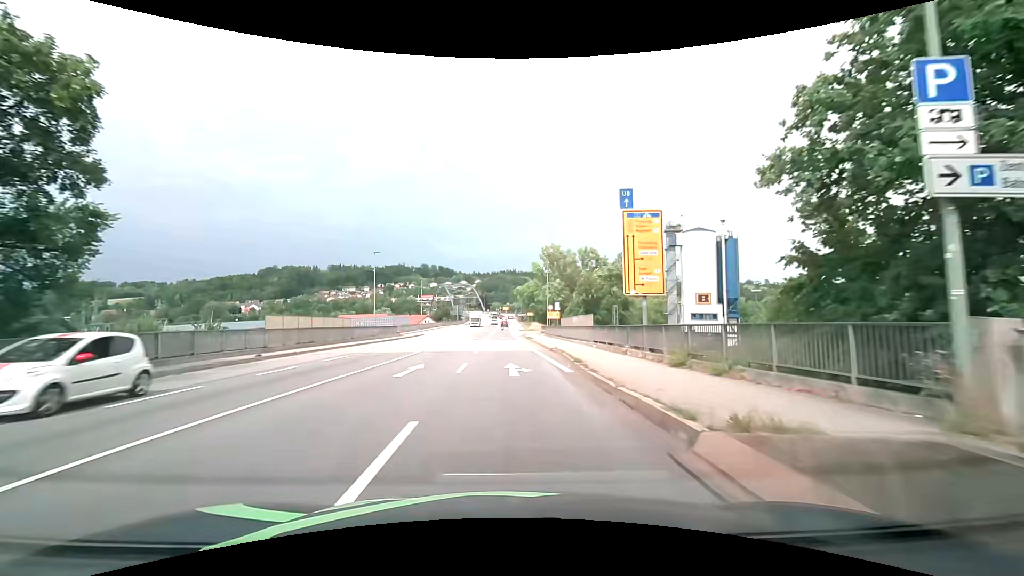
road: primary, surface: asphalt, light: Day
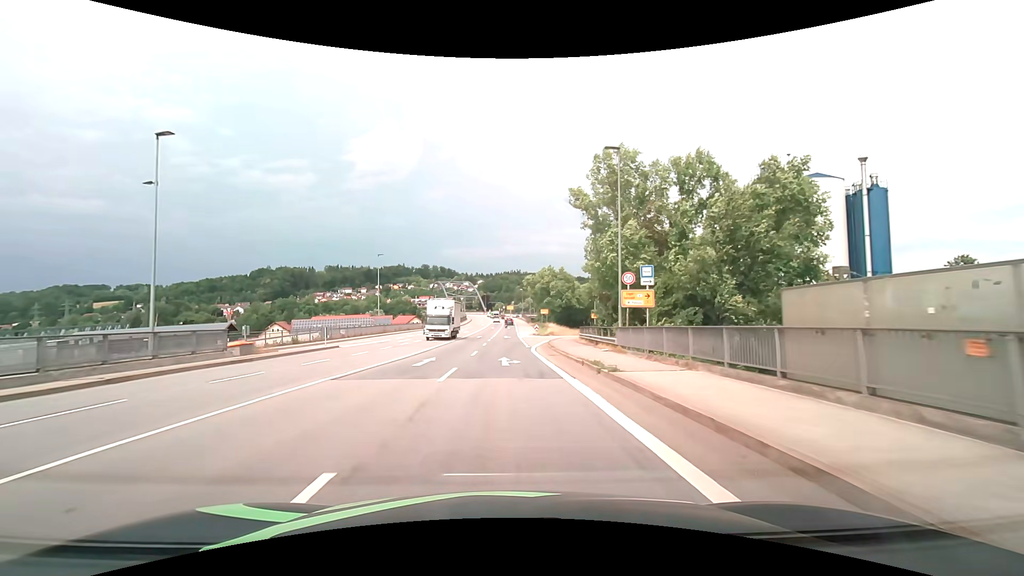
(-0.4, +38.2) m; -1°
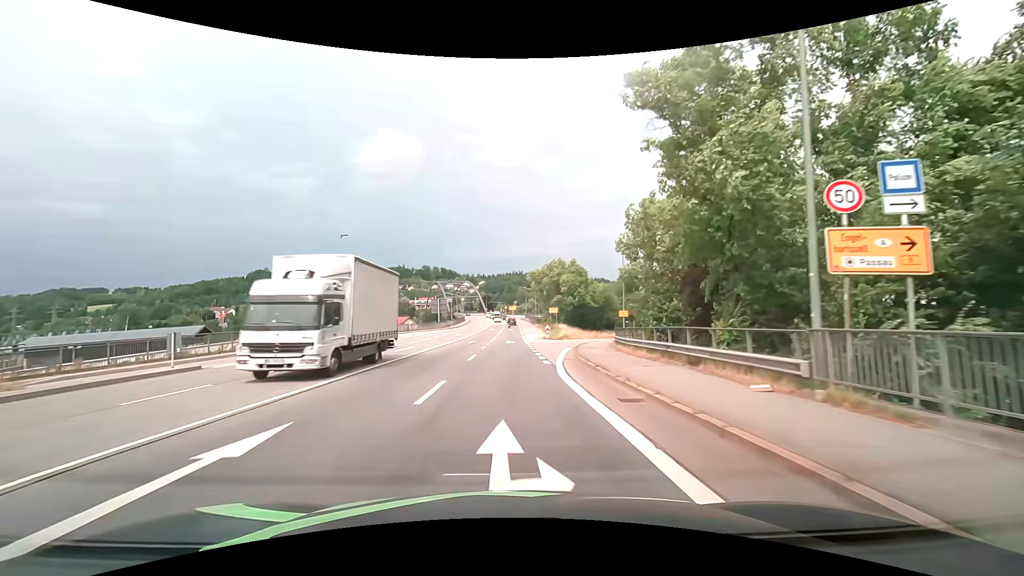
(+0.1, +15.5) m; 0°
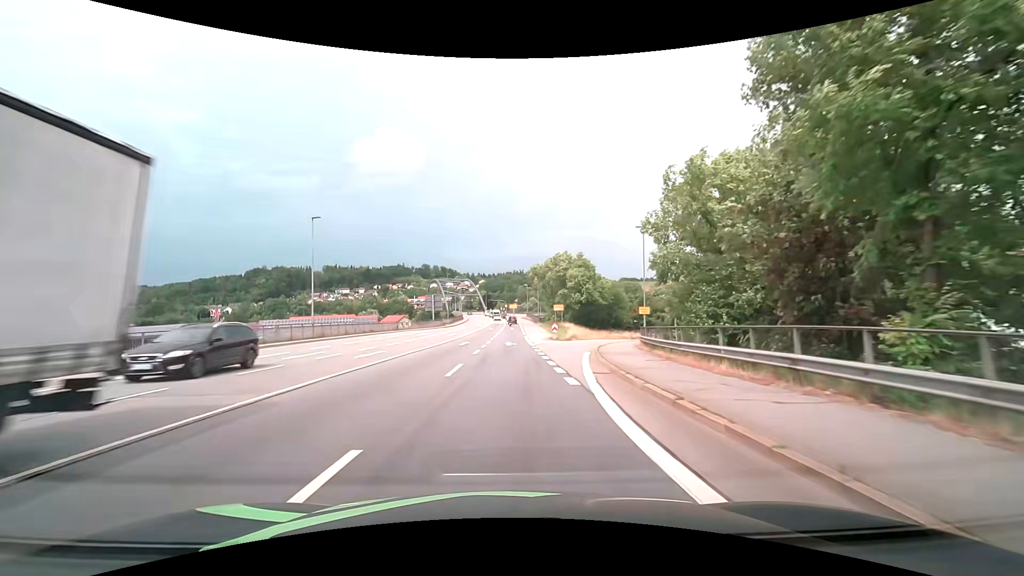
(0.0, +7.7) m; 0°
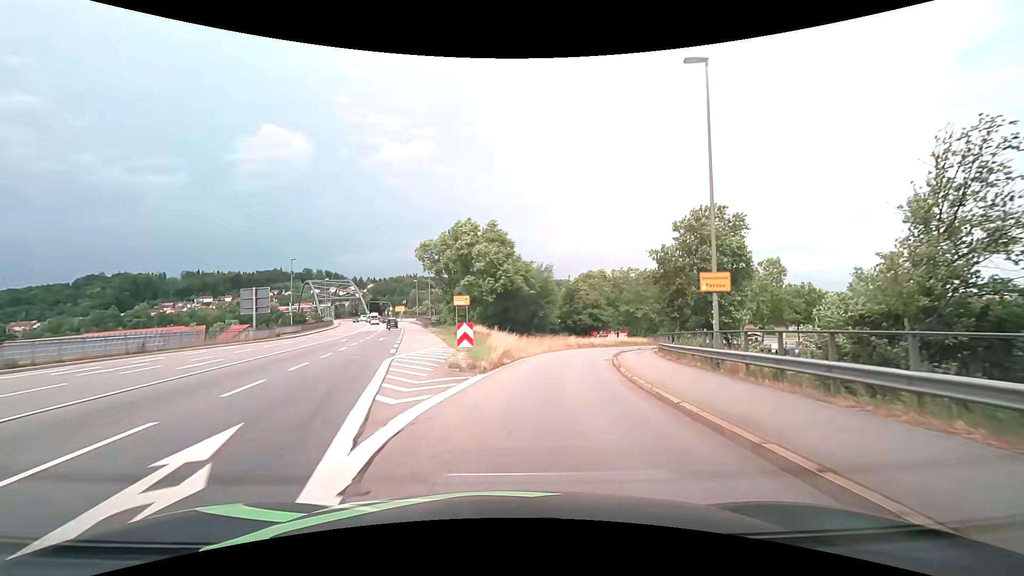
(+1.8, +29.7) m; +12°
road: primary_link
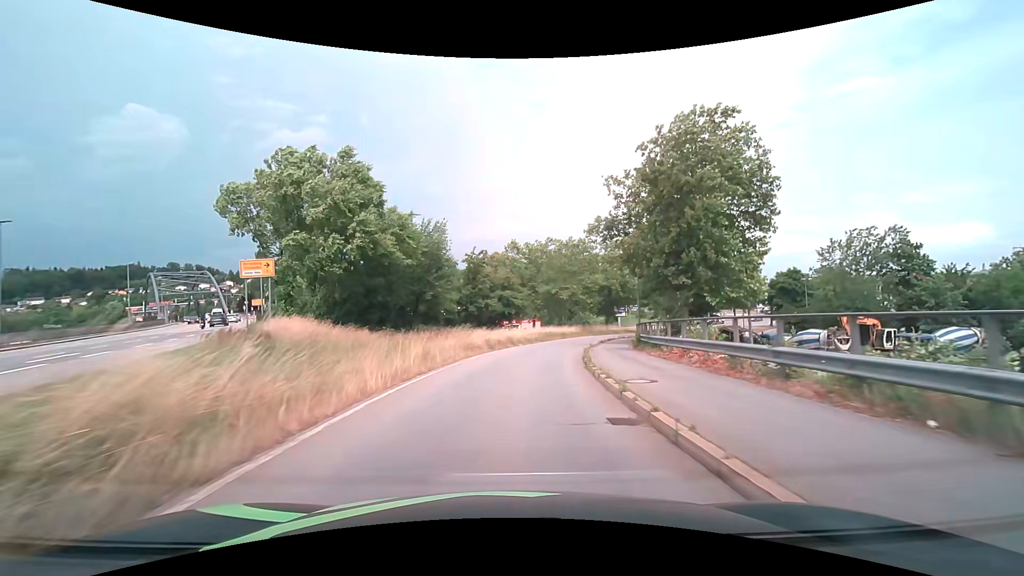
(+2.2, +21.1) m; +11°
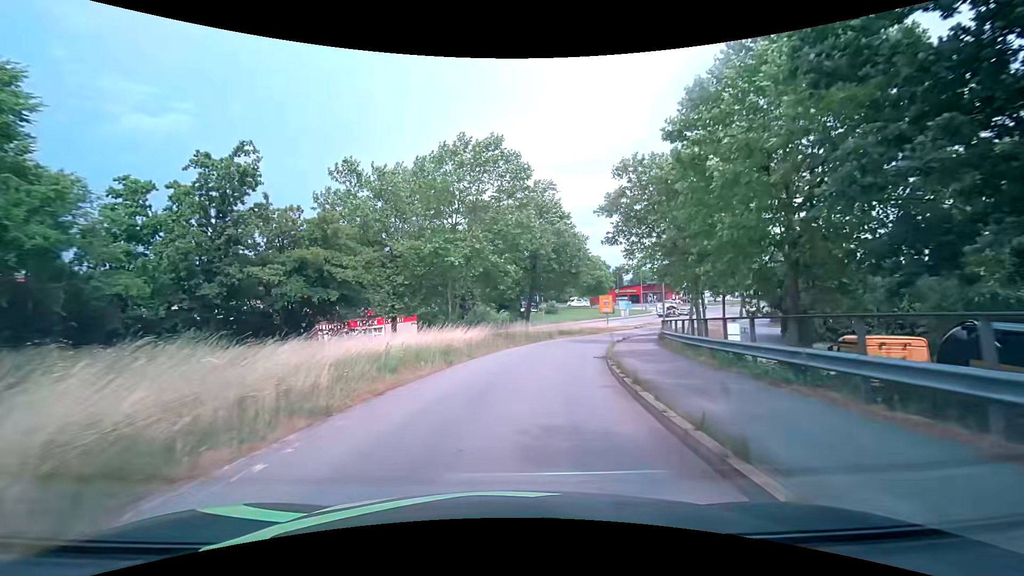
(+3.3, +32.6) m; +12°
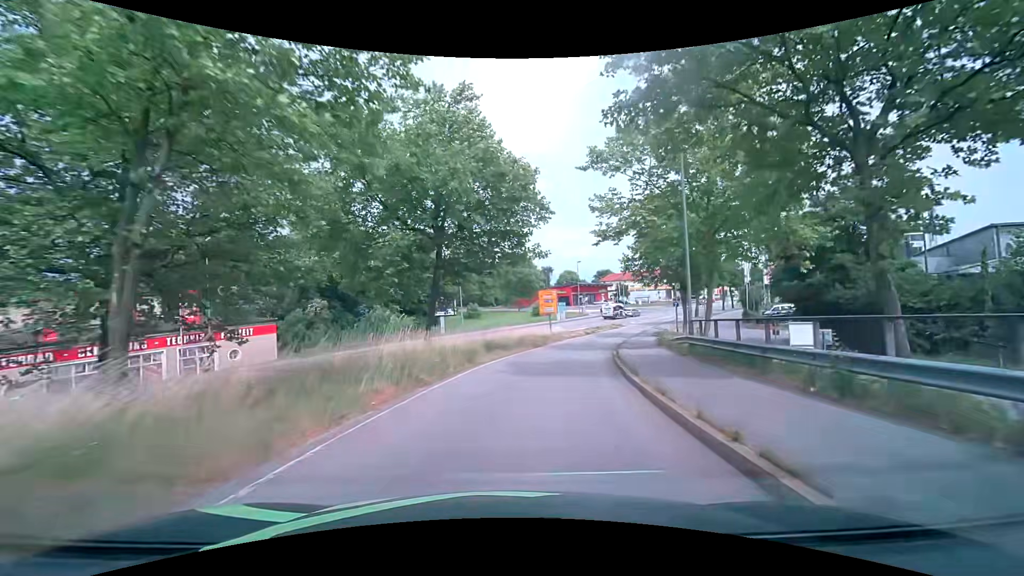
(+1.6, +18.8) m; +10°
(0, +10) (+2, +20) (+4, +30) (+7, +39) (+10, +49) (+13, +58) (+17, +67) (+22, +76) (+27, +85) (+32, +93) m
